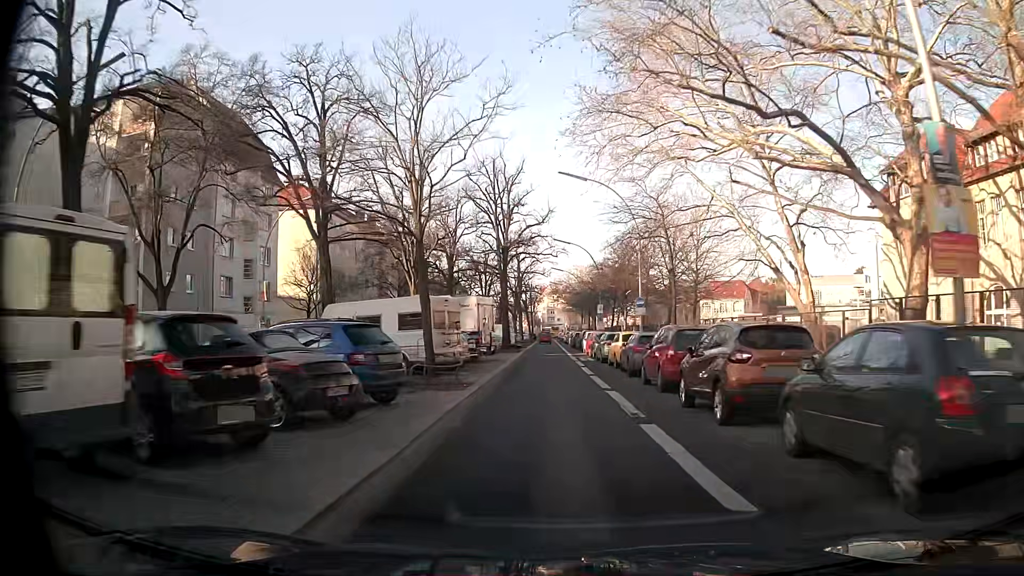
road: secondary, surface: asphalt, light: Day
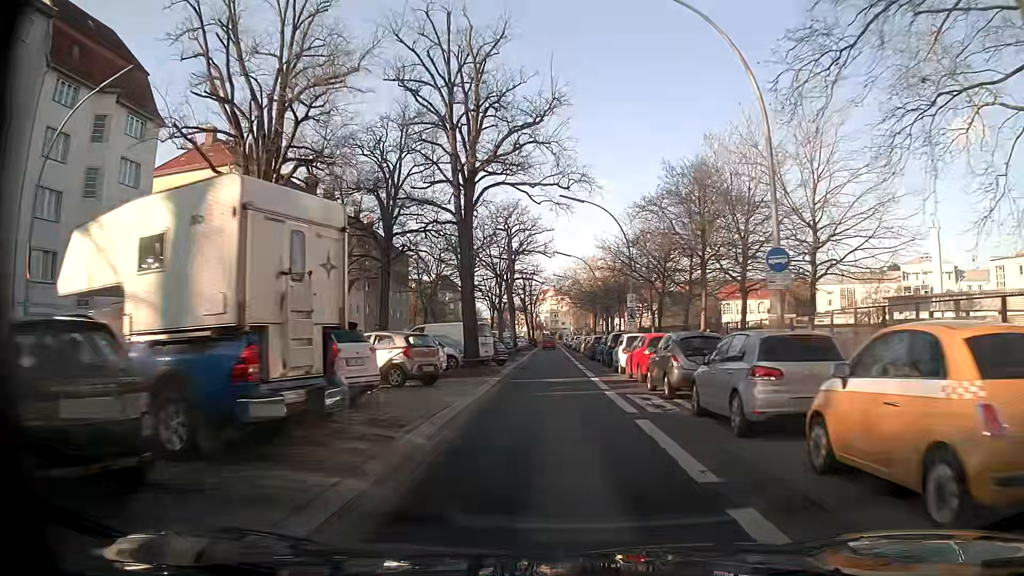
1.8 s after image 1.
(0.0, +22.9) m; 0°
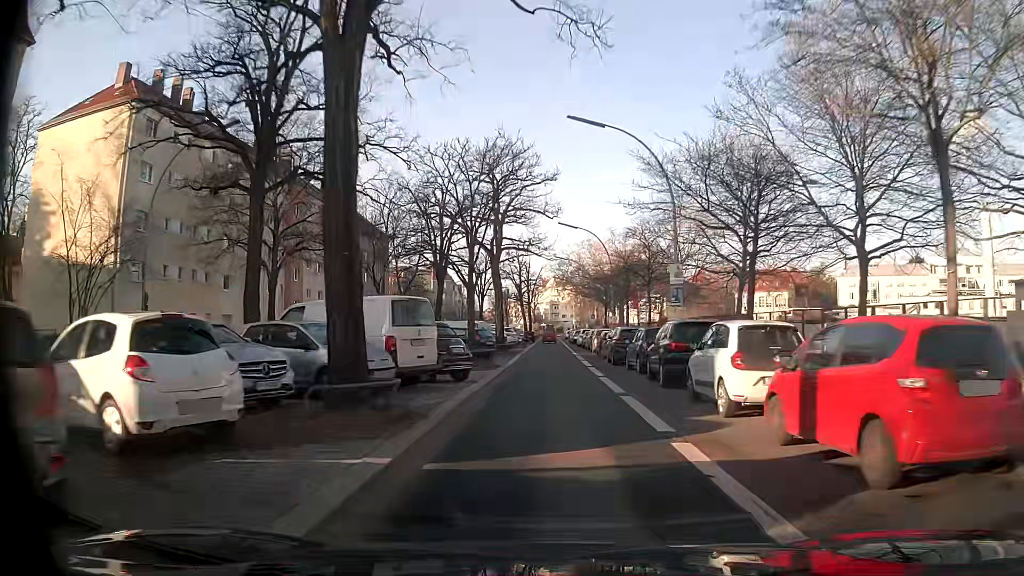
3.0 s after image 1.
(0.0, +15.4) m; 0°
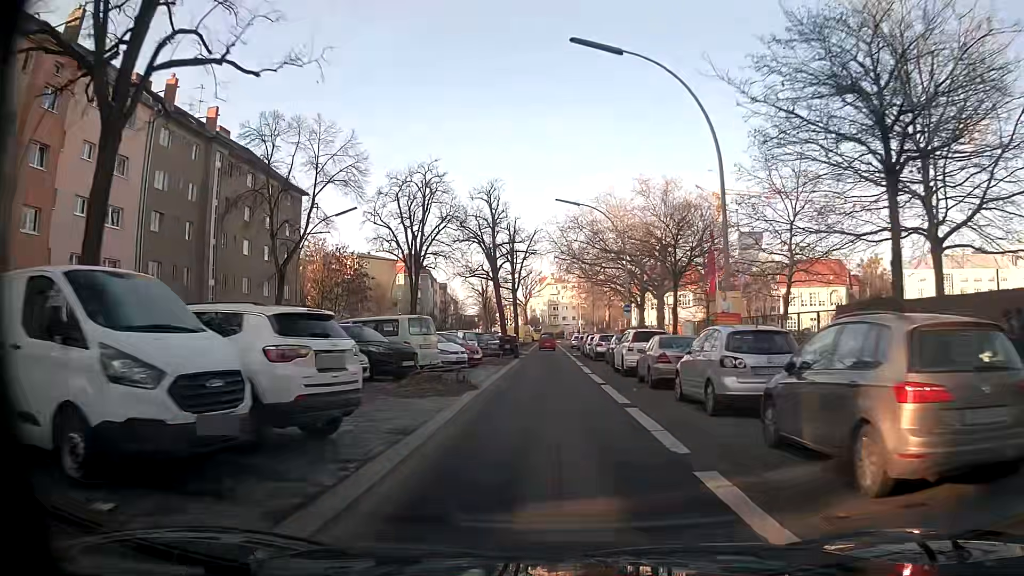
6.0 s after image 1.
(-0.1, +37.8) m; 0°
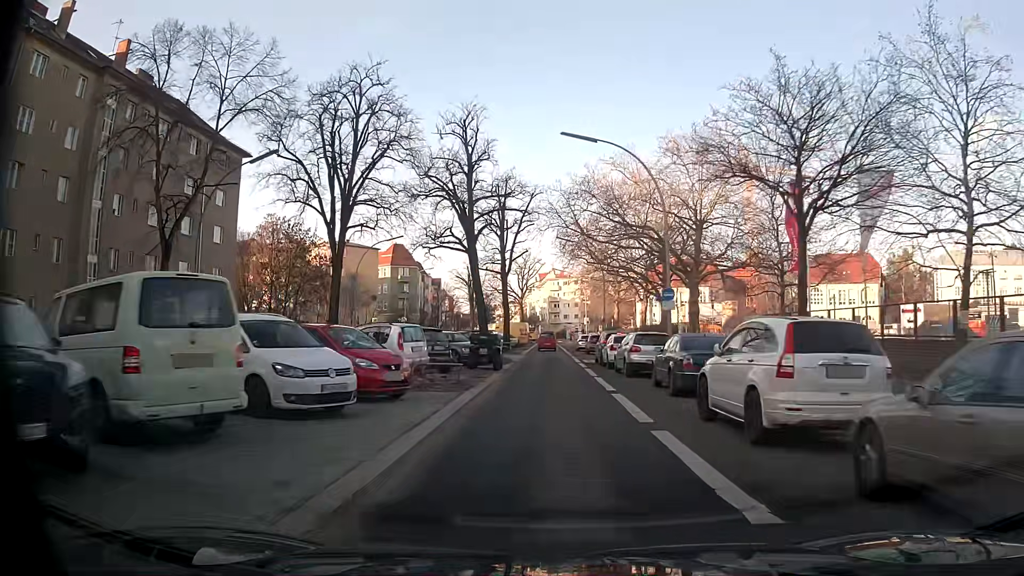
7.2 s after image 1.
(-0.1, +15.1) m; 0°
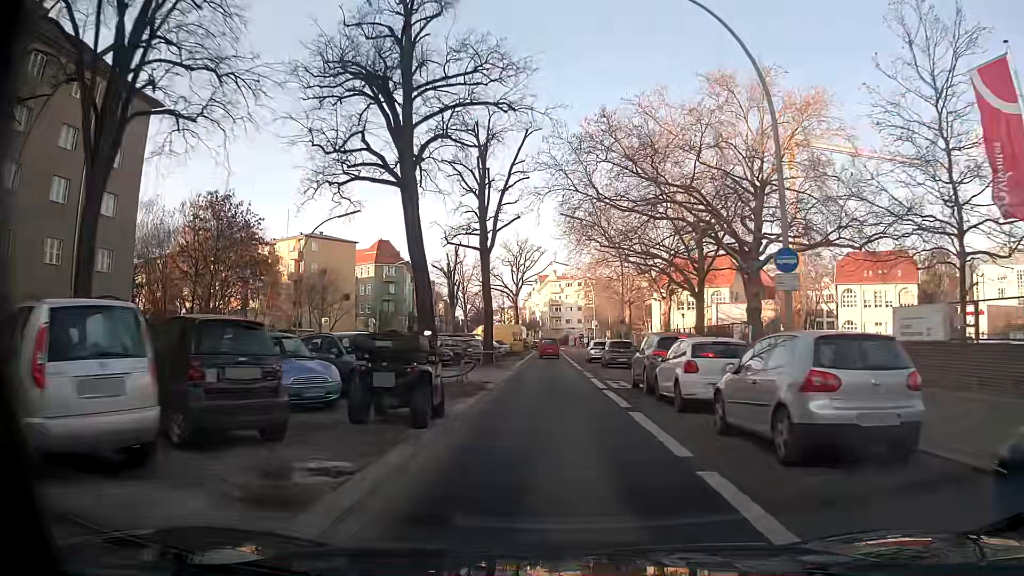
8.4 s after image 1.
(-0.1, +15.0) m; -1°
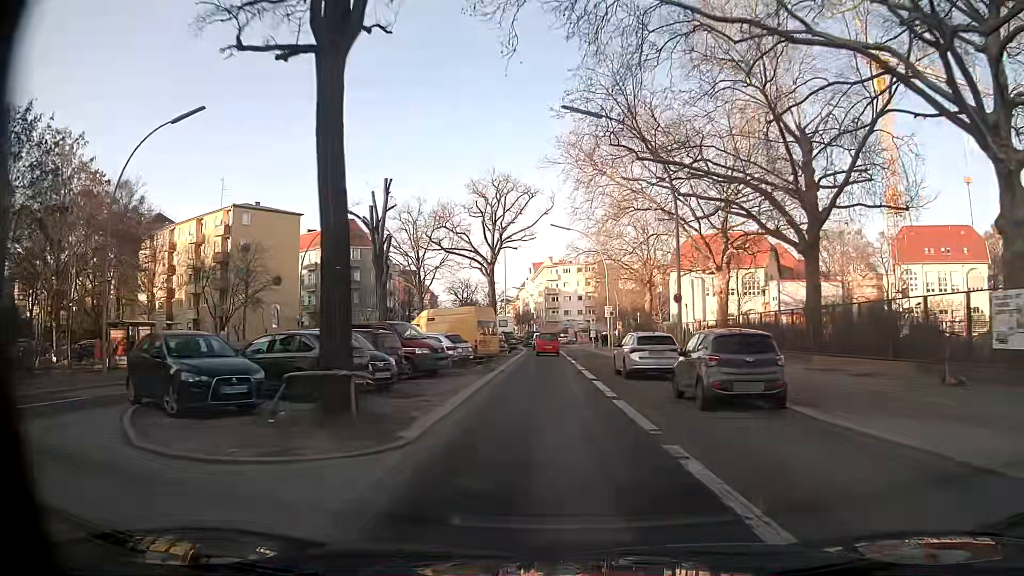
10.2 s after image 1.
(+0.3, +22.7) m; +1°
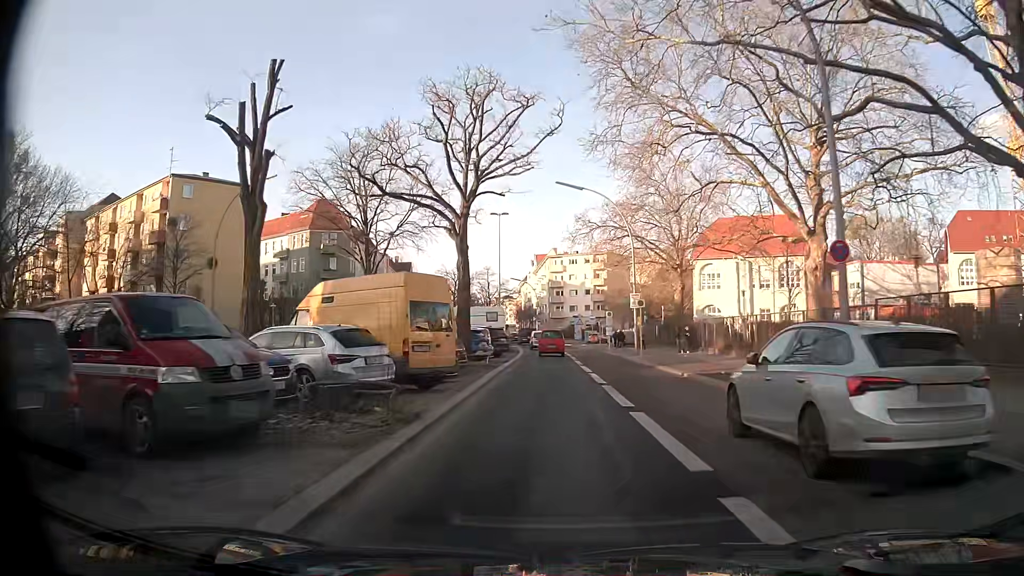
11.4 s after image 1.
(0.0, +15.0) m; 0°
(0, +10) (0, +20) (0, +30) (0, +40) (0, +50) (-1, +60) (-1, +70) (-2, +80) (-3, +90) (-5, +100) m
